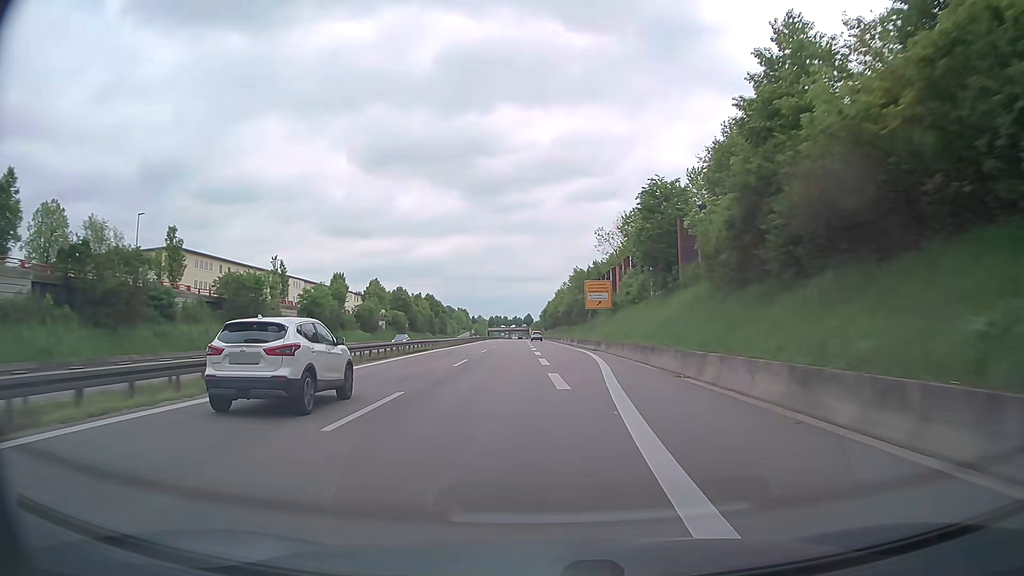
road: trunk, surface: asphalt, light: Day
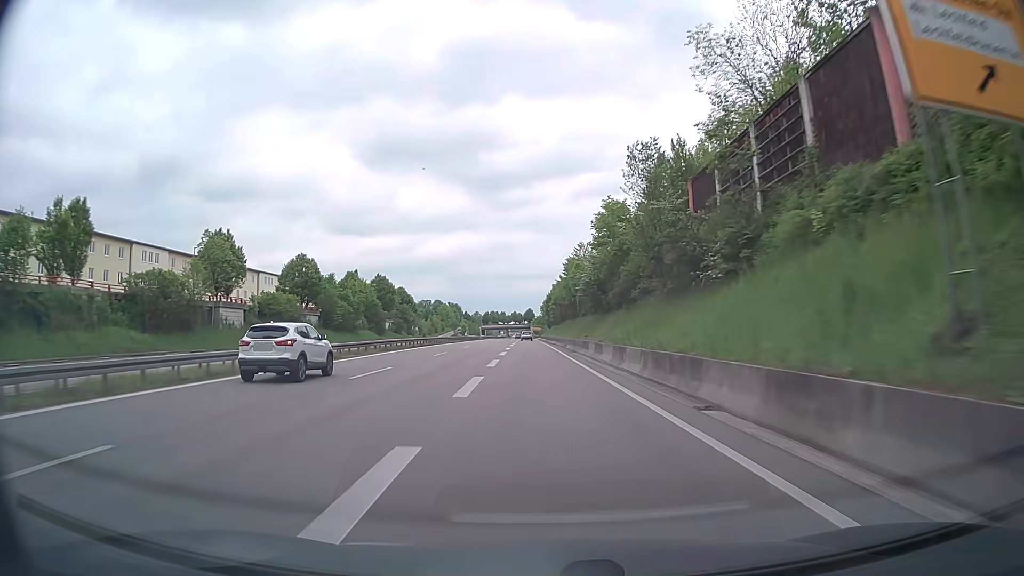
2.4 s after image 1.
(+0.2, +62.2) m; 0°
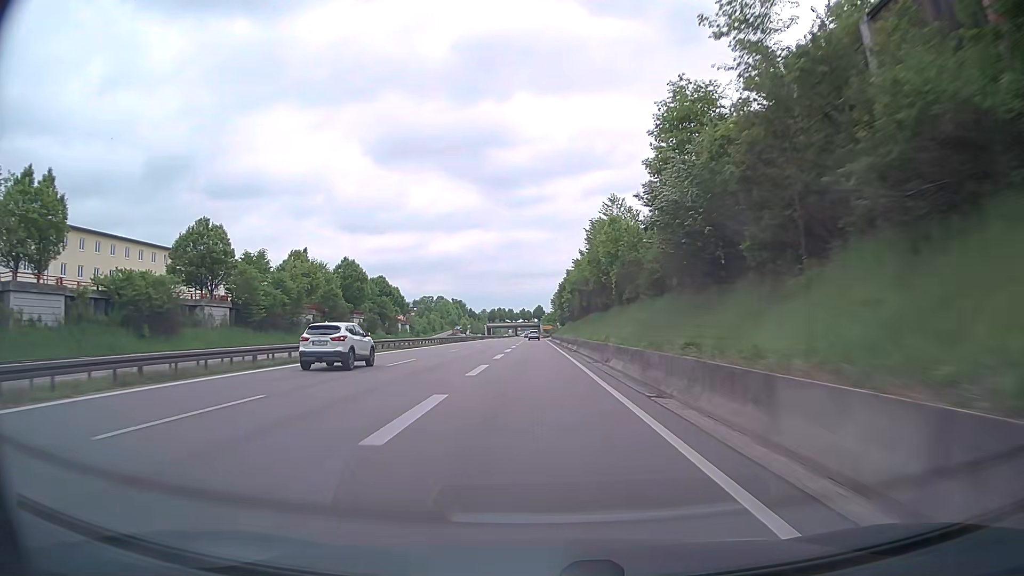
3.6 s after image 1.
(-0.3, +29.8) m; -1°
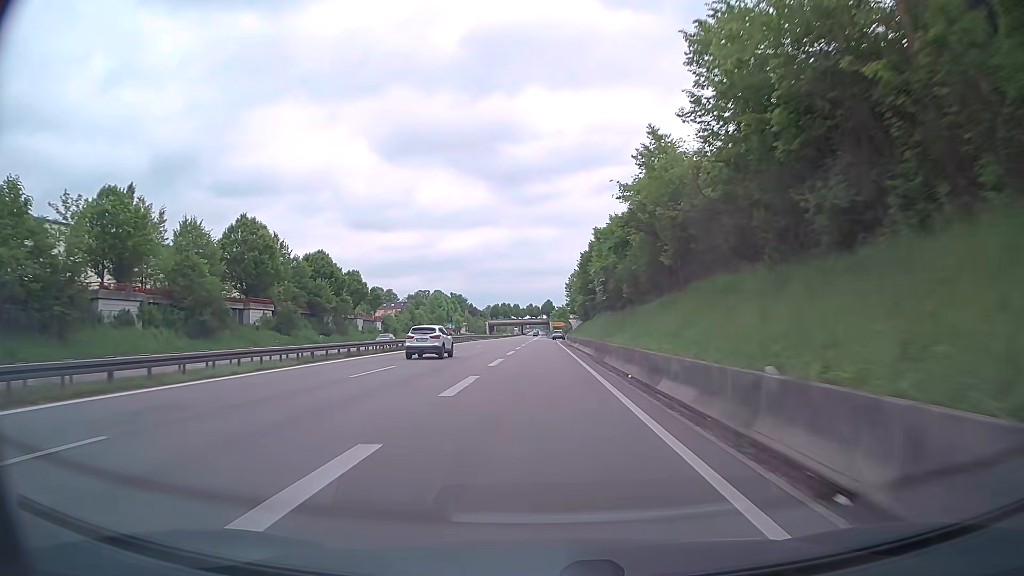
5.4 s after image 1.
(-0.4, +41.6) m; -1°
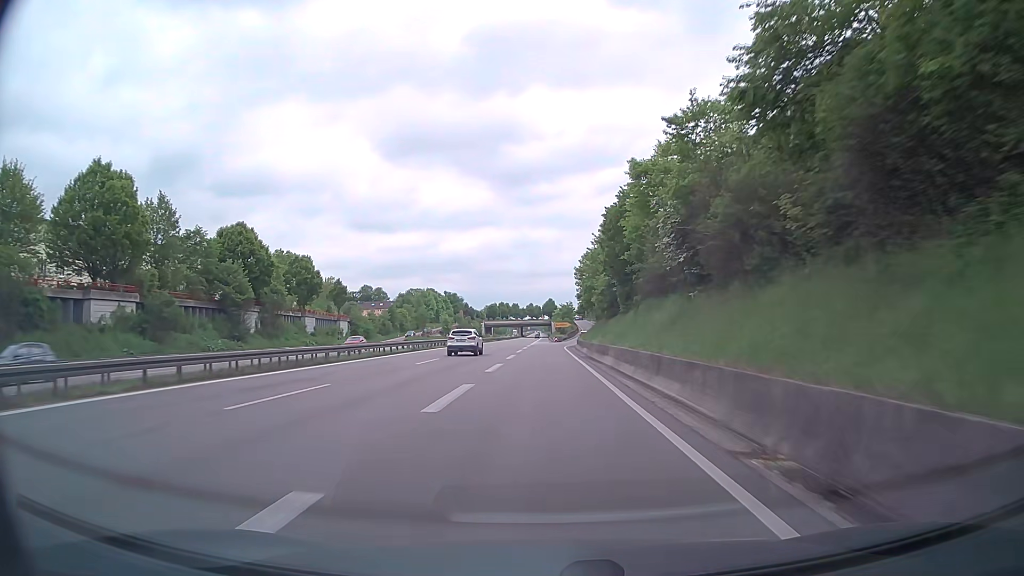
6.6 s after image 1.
(0.0, +26.4) m; 0°
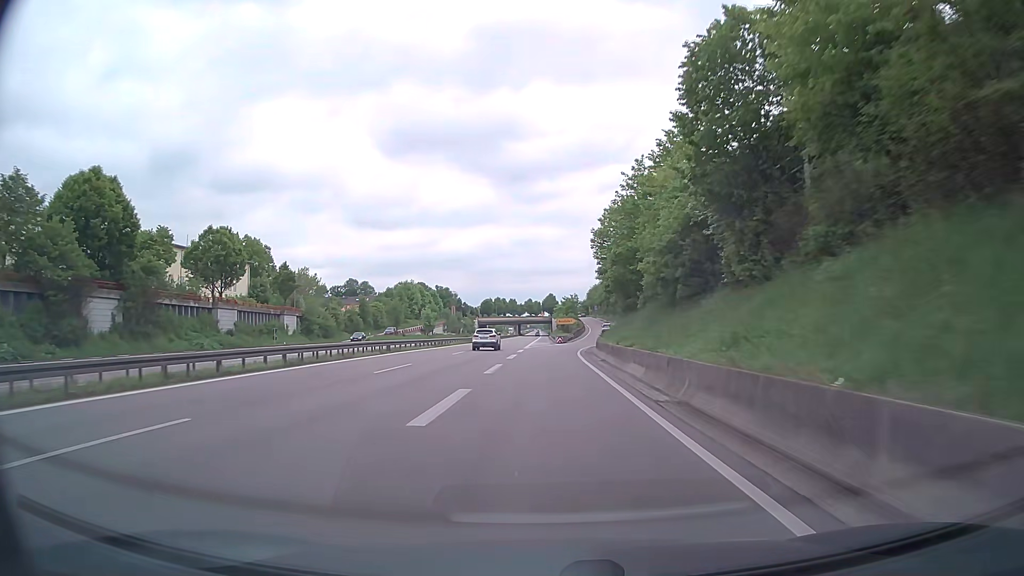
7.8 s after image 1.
(0.0, +25.6) m; 0°
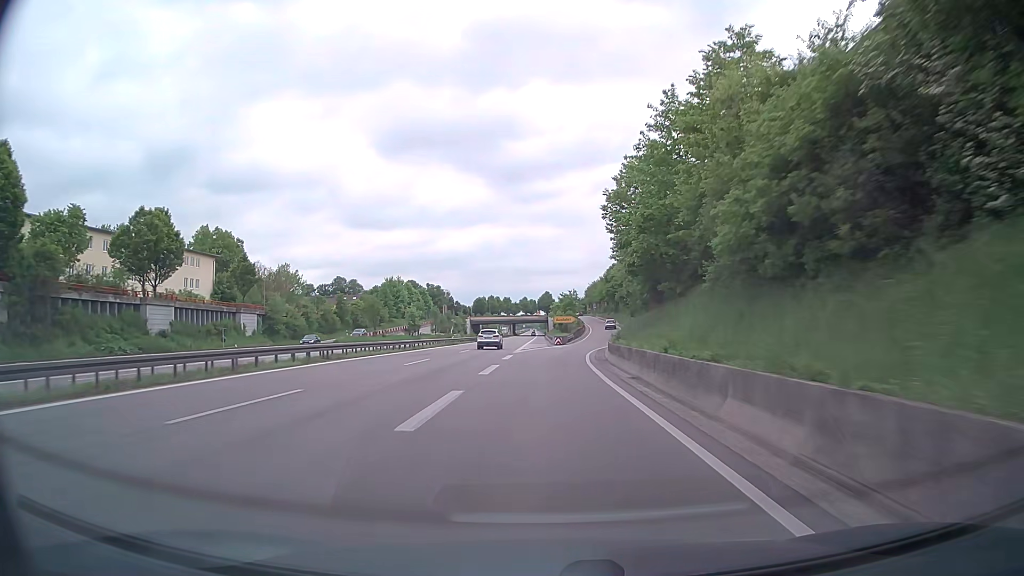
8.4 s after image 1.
(+0.1, +12.6) m; +1°
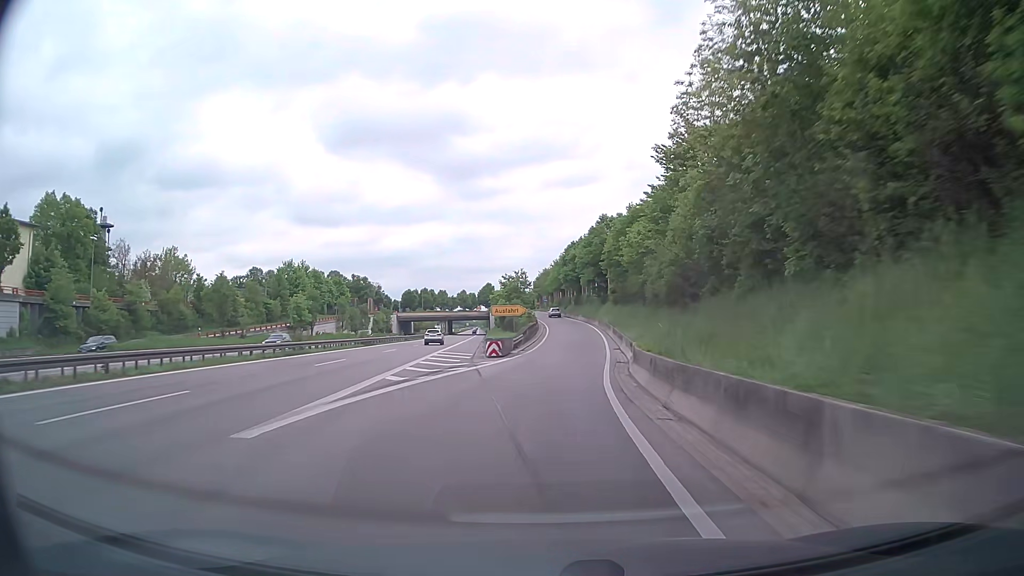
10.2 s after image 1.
(+1.0, +36.7) m; +4°
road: trunk_link
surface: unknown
(0, +10) (+1, +20) (+2, +30) (+2, +40) (+3, +50) (+4, +60) (+4, +70) (+4, +80) (+4, +90) (+4, +100) m
